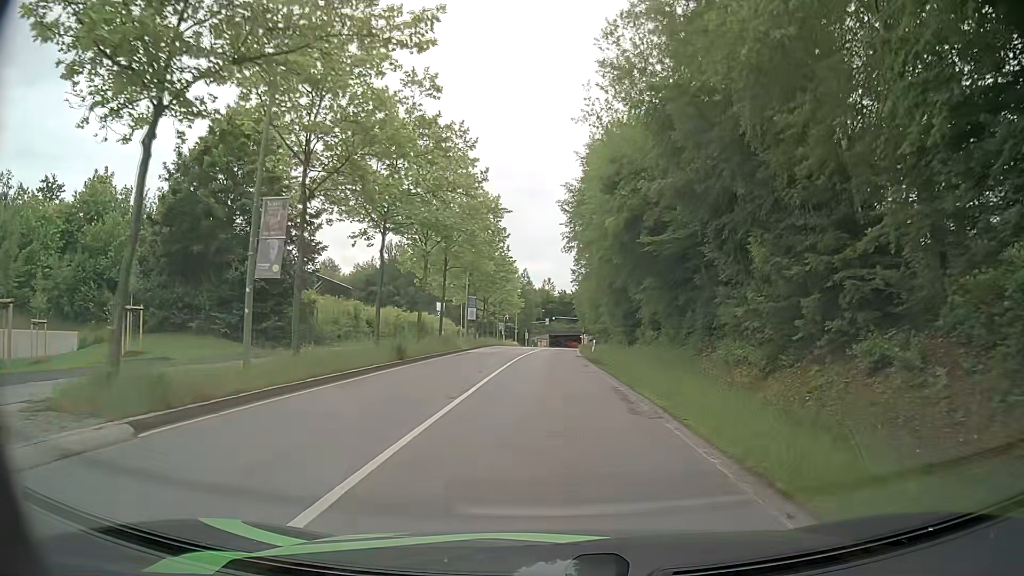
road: secondary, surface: asphalt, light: Day
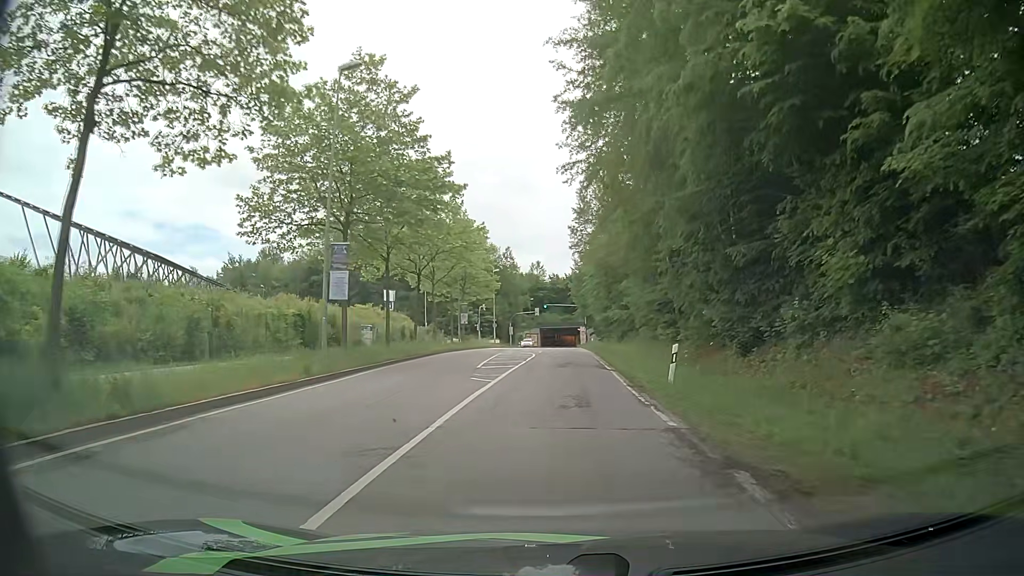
(+0.4, +33.3) m; +1°
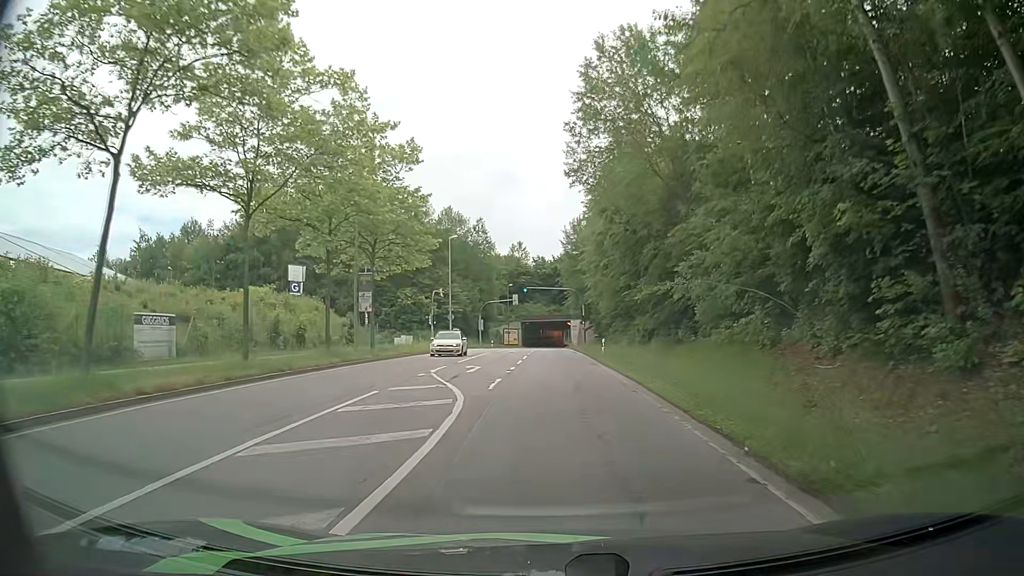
(+0.2, +29.0) m; +1°
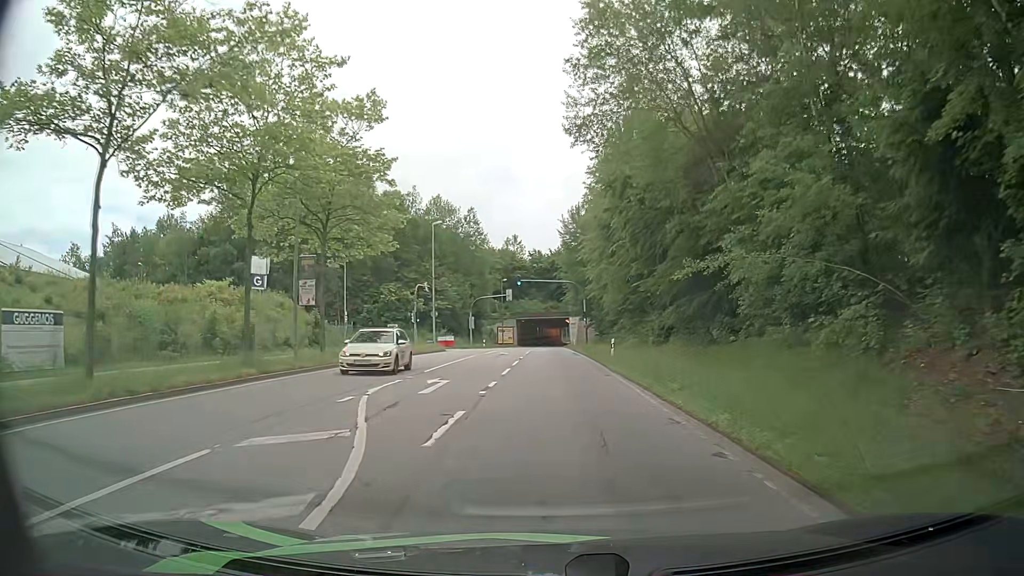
(0.0, +7.5) m; 0°
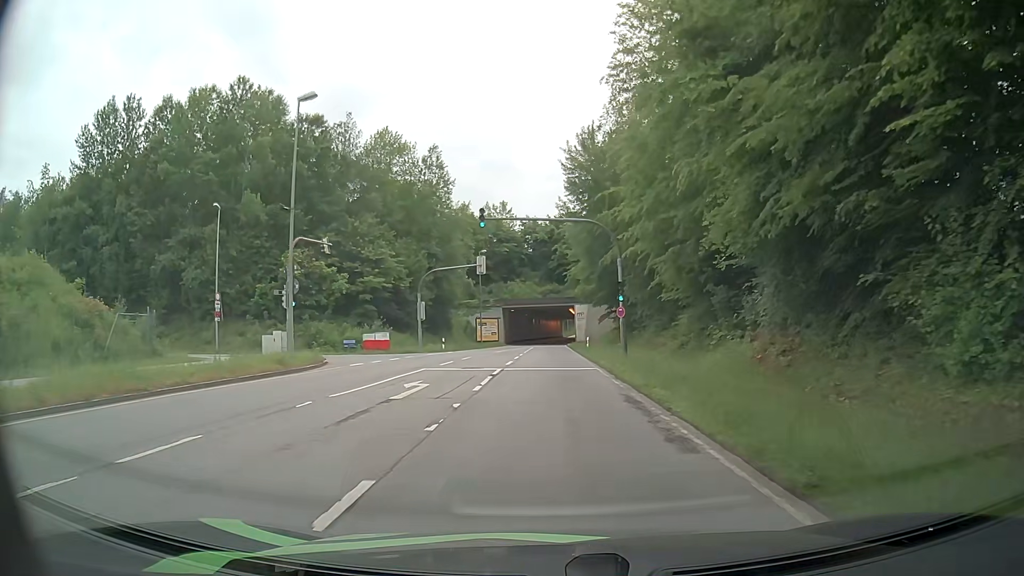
(+0.2, +30.5) m; 0°
